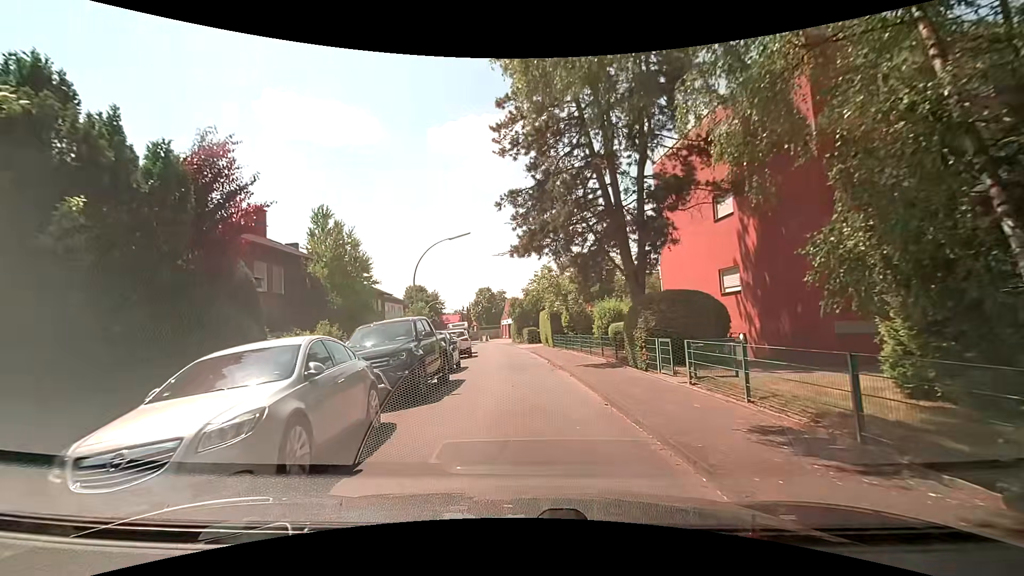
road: residential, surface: paved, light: Day
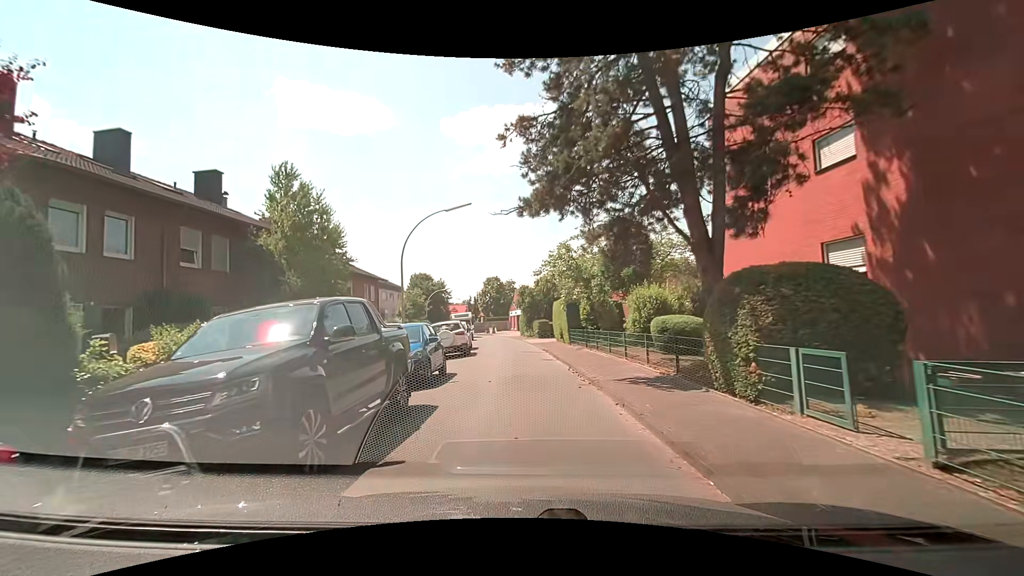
(0.0, +5.9) m; -2°
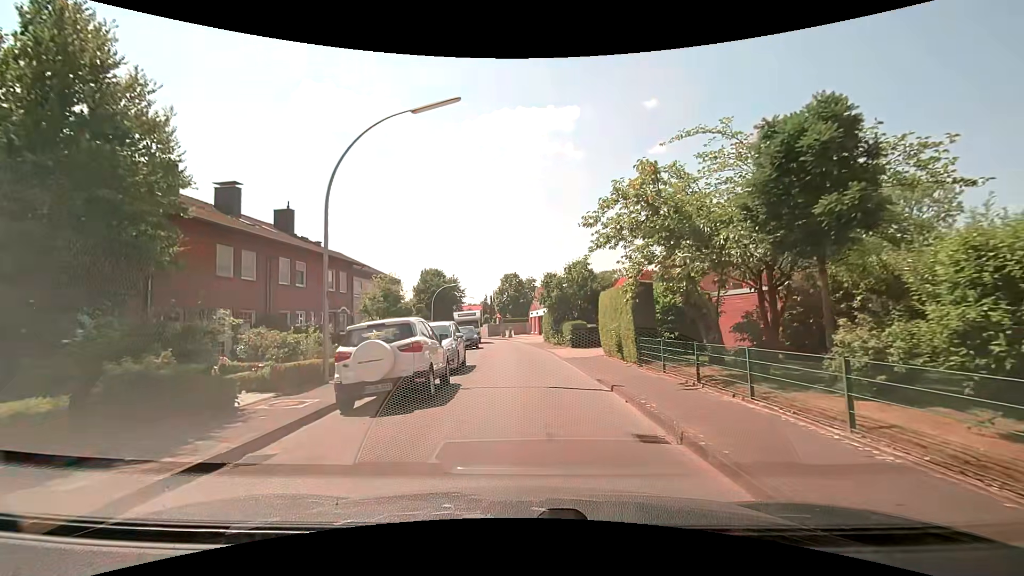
(0.0, +12.9) m; -1°
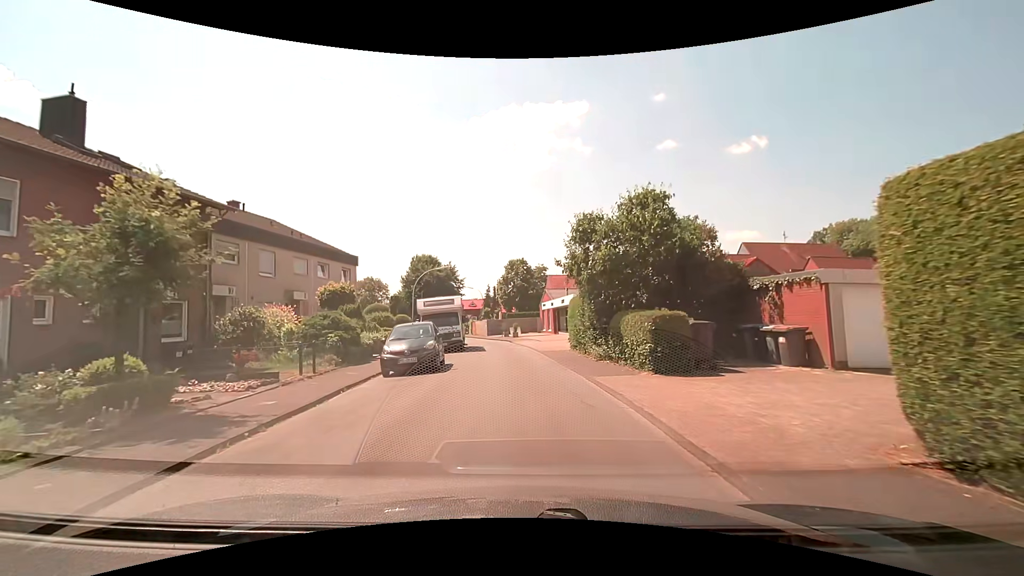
(+0.1, +17.1) m; 0°
(0, +10) (-1, +20) (-2, +30) (-3, +40) (-5, +50) (-8, +59) (-11, +69) (-13, +78) (-17, +88) (-26, +90) m
